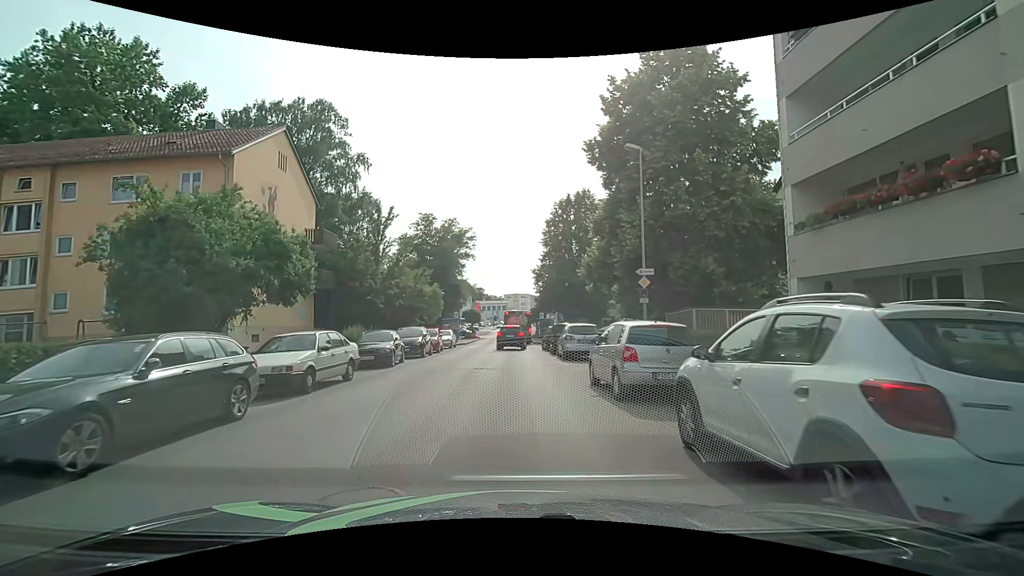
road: tertiary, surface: asphalt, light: Day
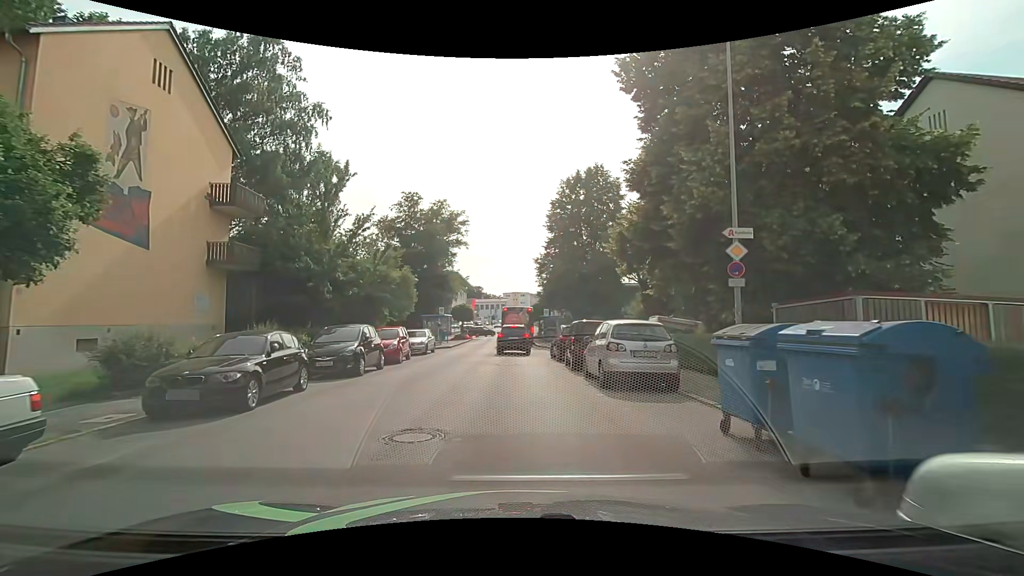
(+0.2, +9.9) m; +1°
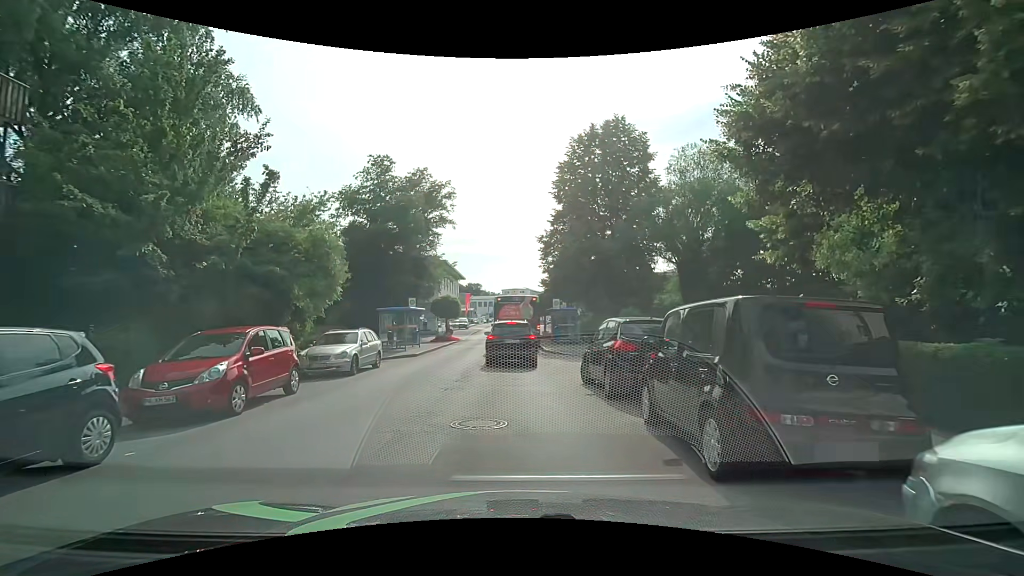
(0.0, +11.8) m; +1°
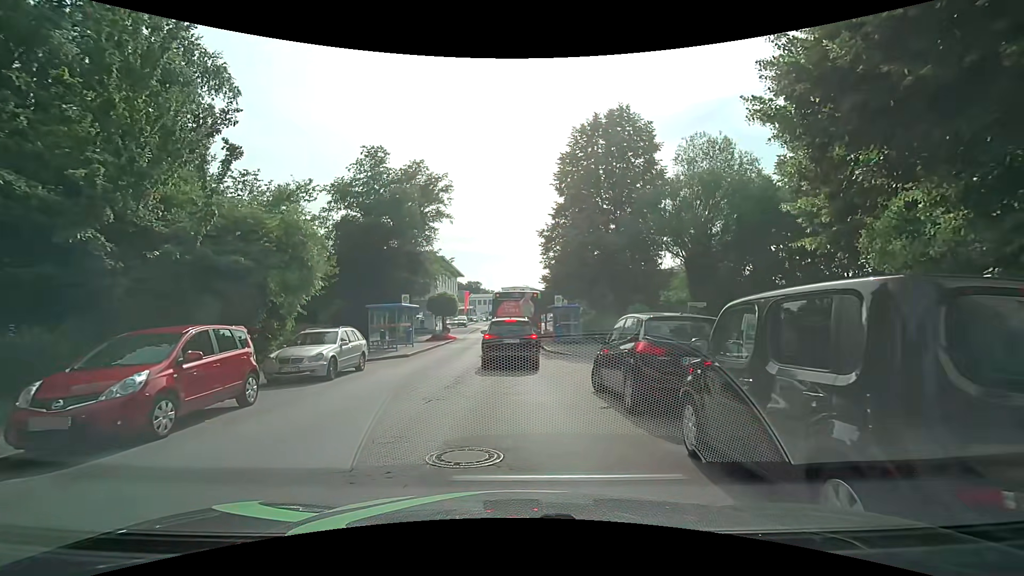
(0.0, +1.8) m; -1°
